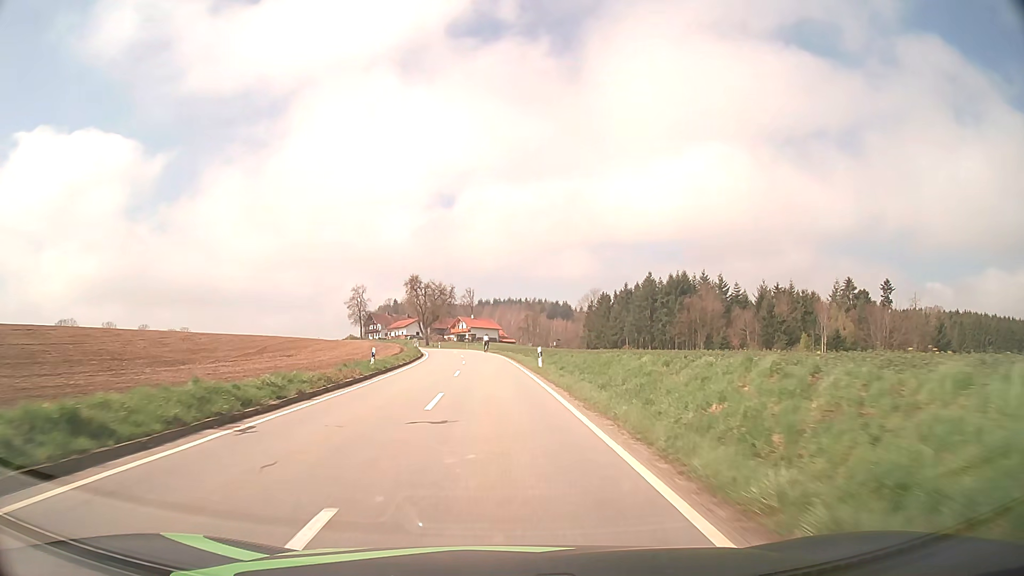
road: tertiary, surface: asphalt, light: Day
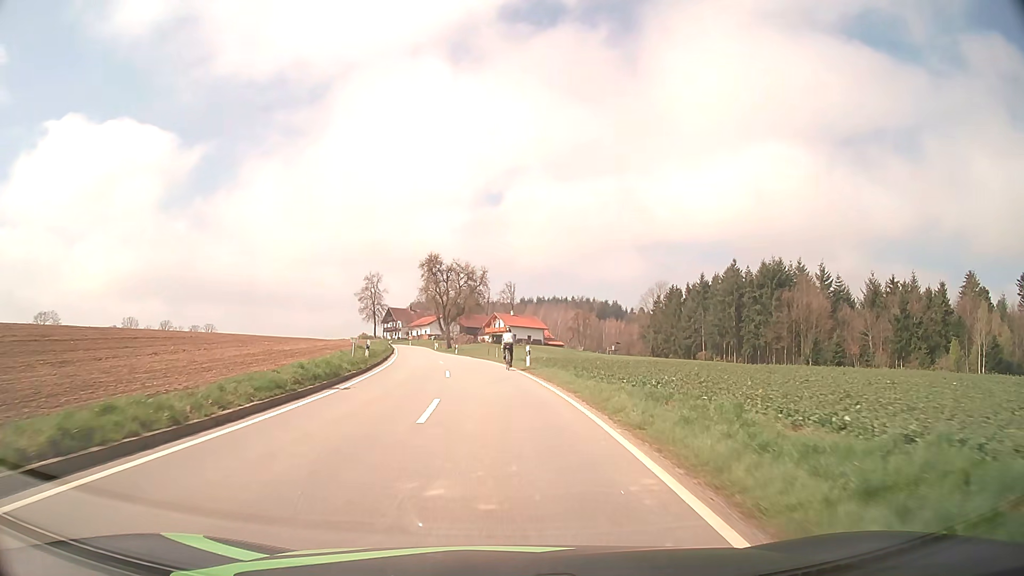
(-1.1, +38.0) m; -3°
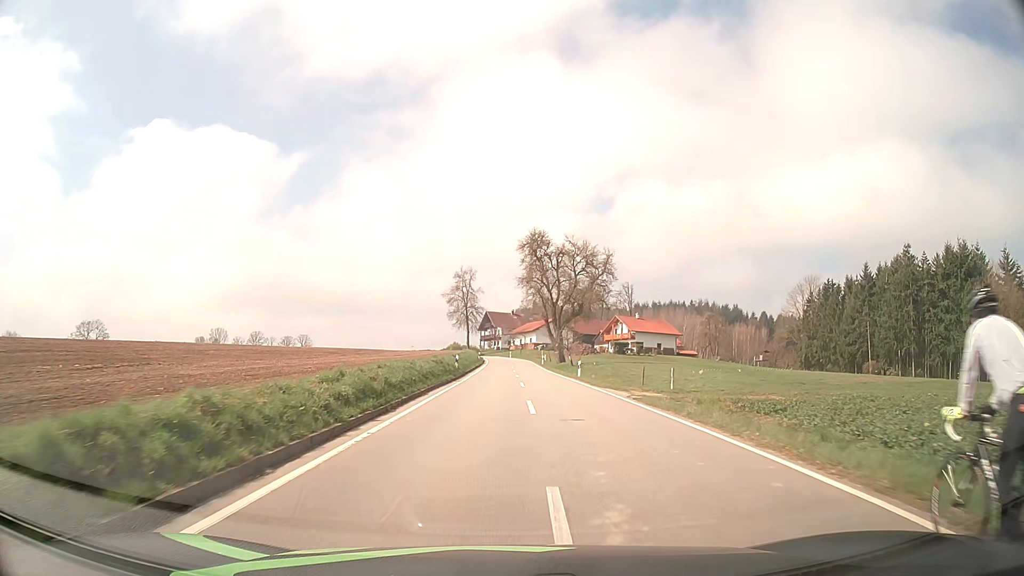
(-3.0, +32.1) m; -9°
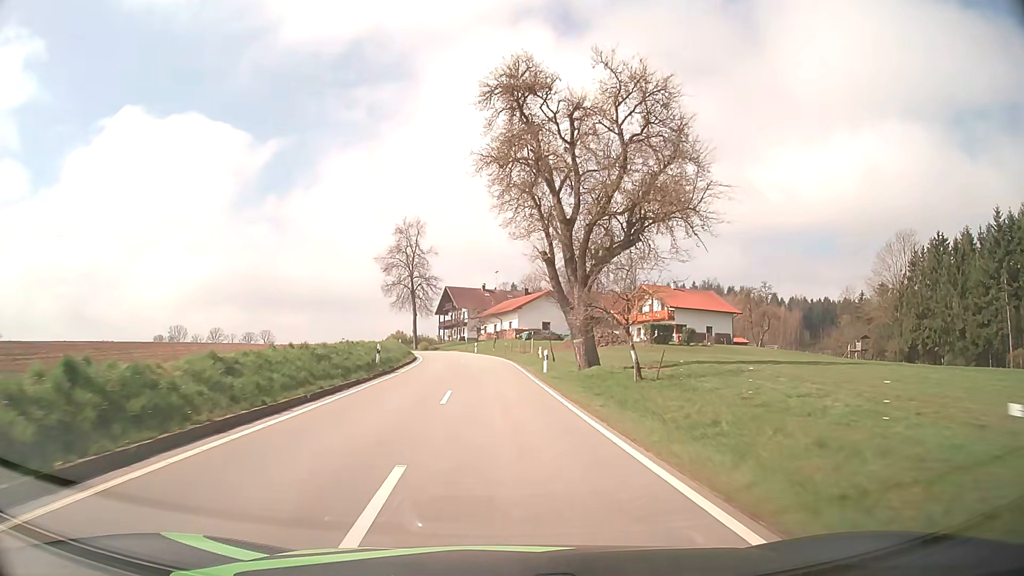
(+1.6, +47.9) m; +2°
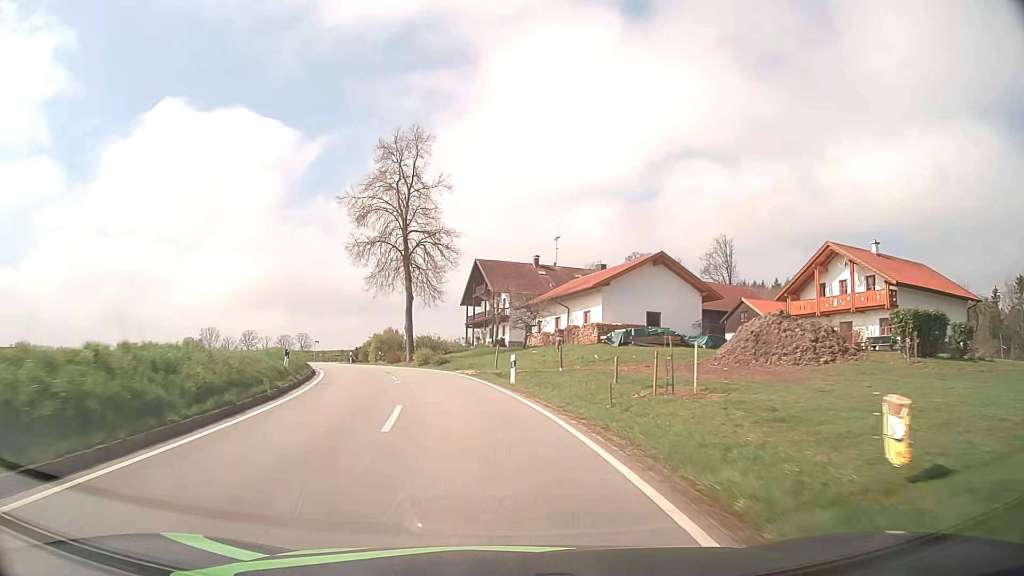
(-1.3, +41.5) m; -4°
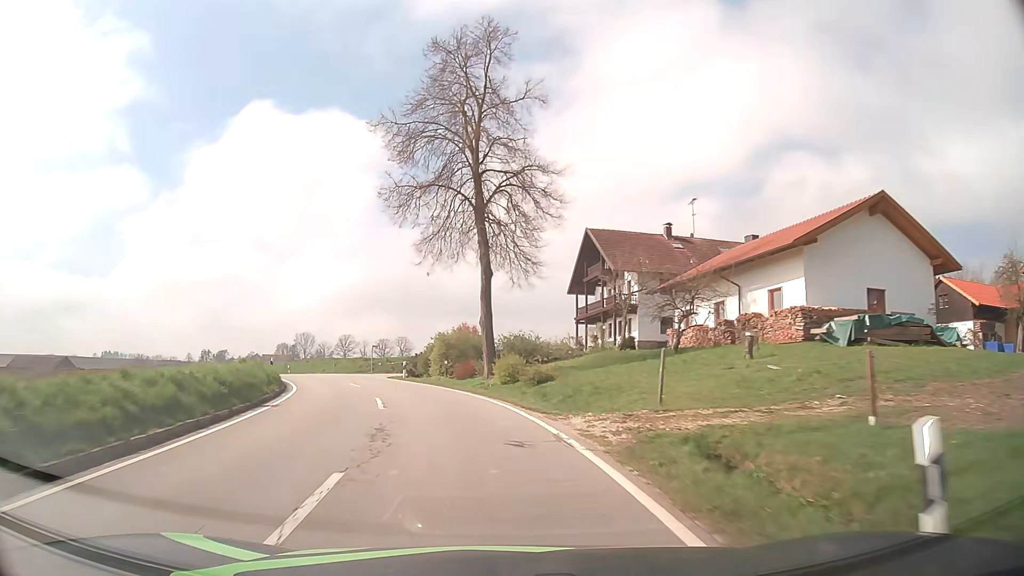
(-1.3, +18.9) m; -9°
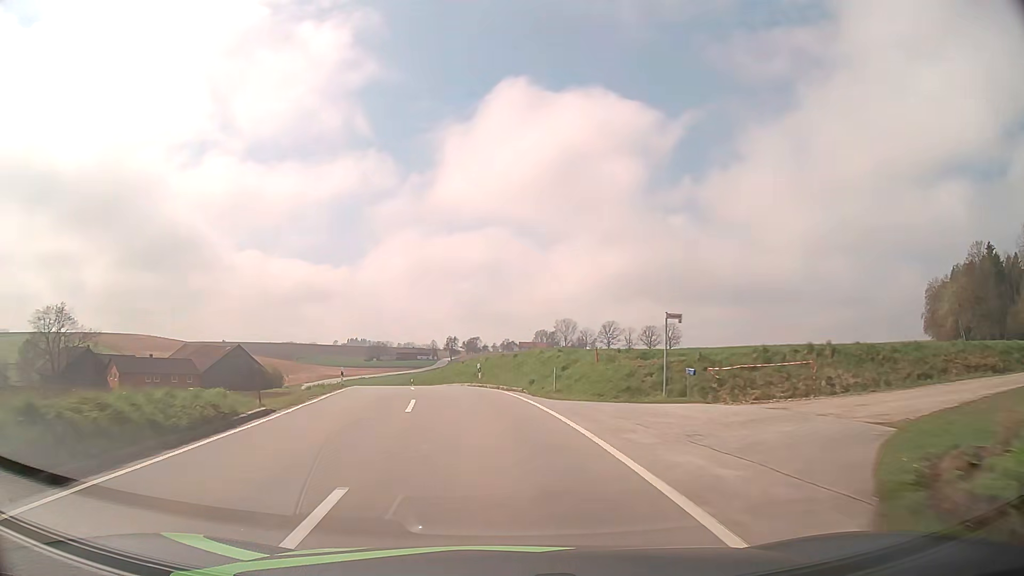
(-7.6, +36.3) m; -23°
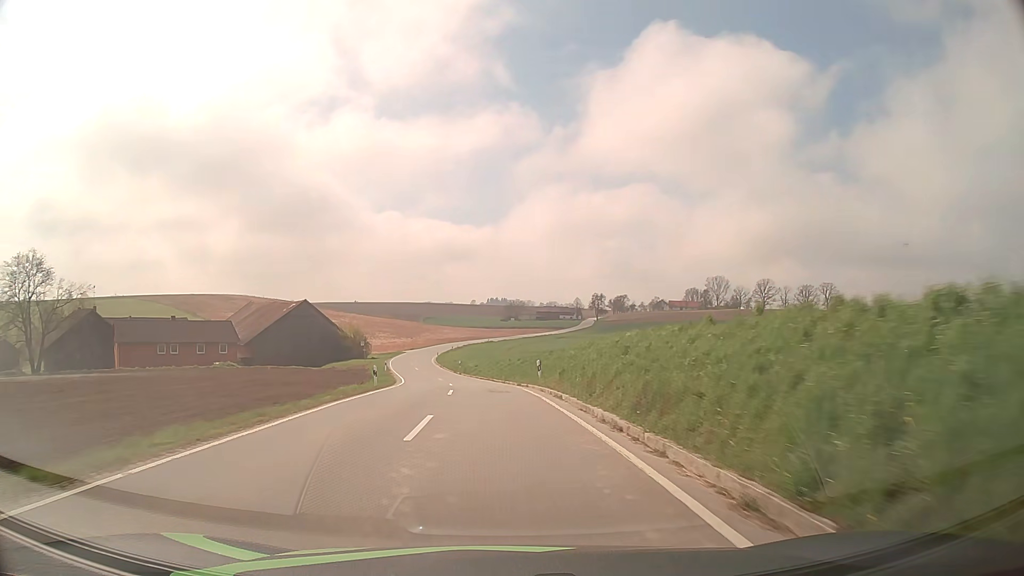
(-4.4, +39.0) m; -12°
(0, +10) (0, +20) (-1, +30) (-2, +40) (-4, +50) (-6, +60) (-8, +69) (-10, +79) (-11, +89) (-12, +99) m
